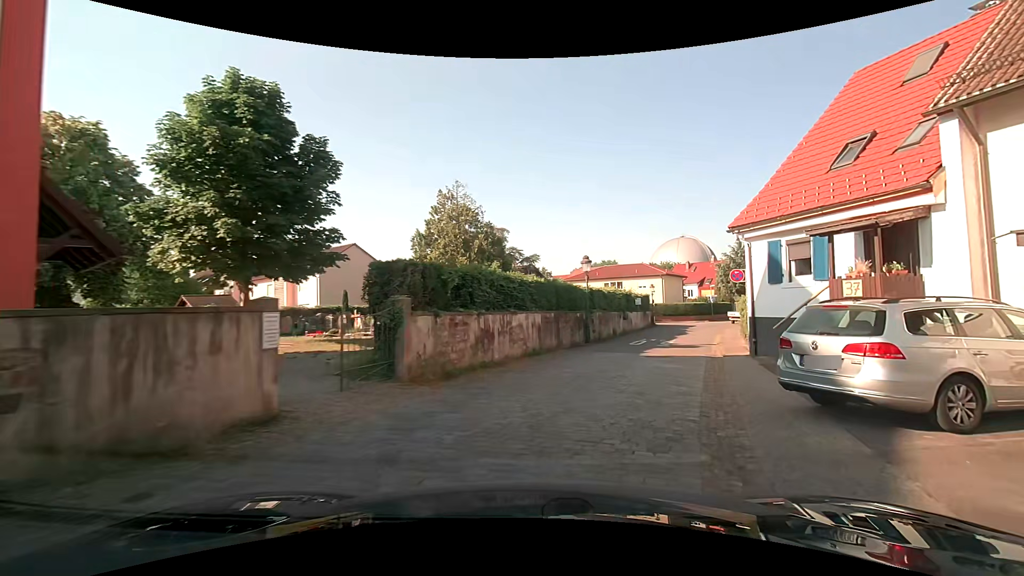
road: residential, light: Day
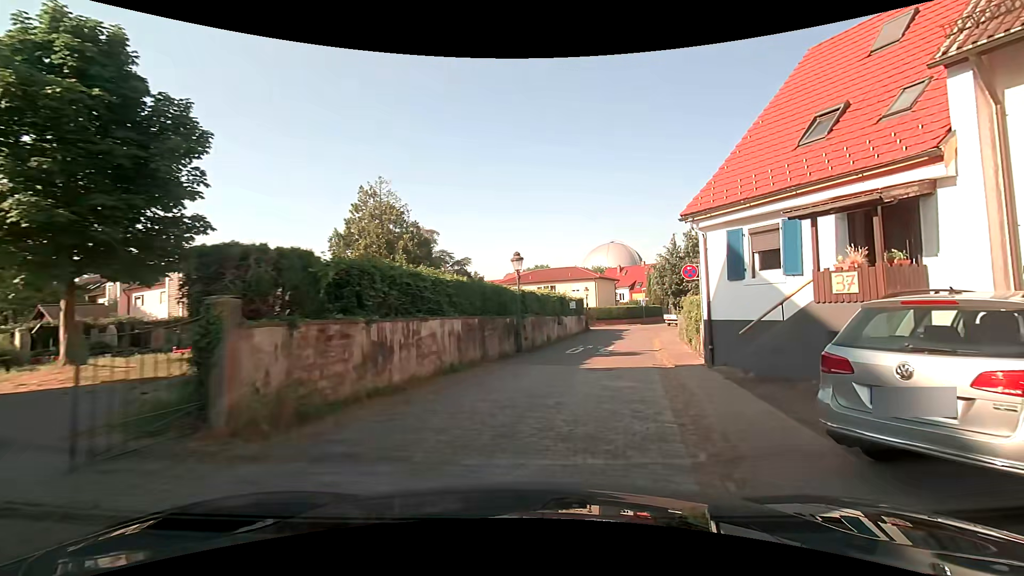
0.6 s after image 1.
(+0.3, +3.1) m; +10°
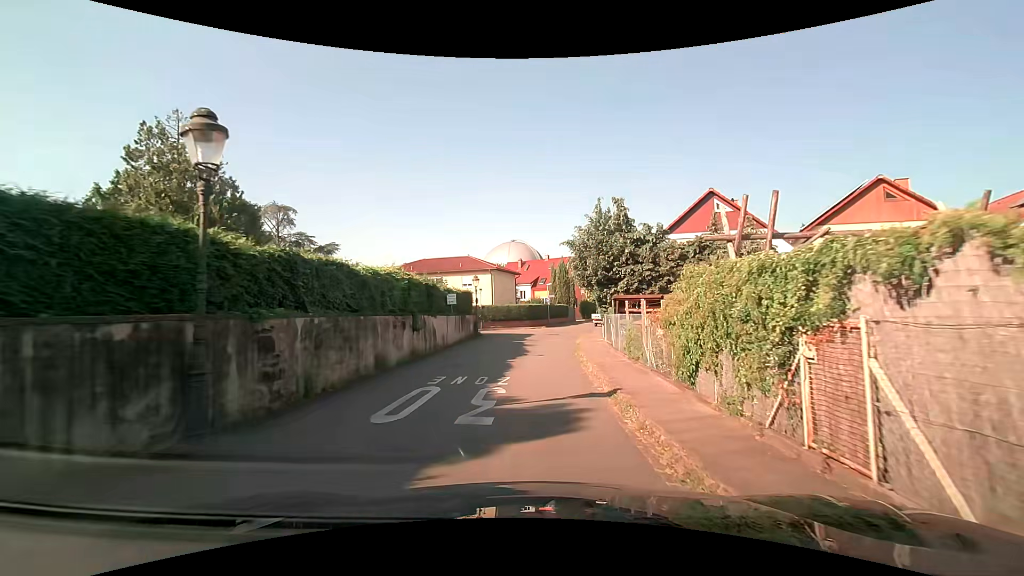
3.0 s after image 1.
(+1.7, +13.1) m; +10°
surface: asphalt
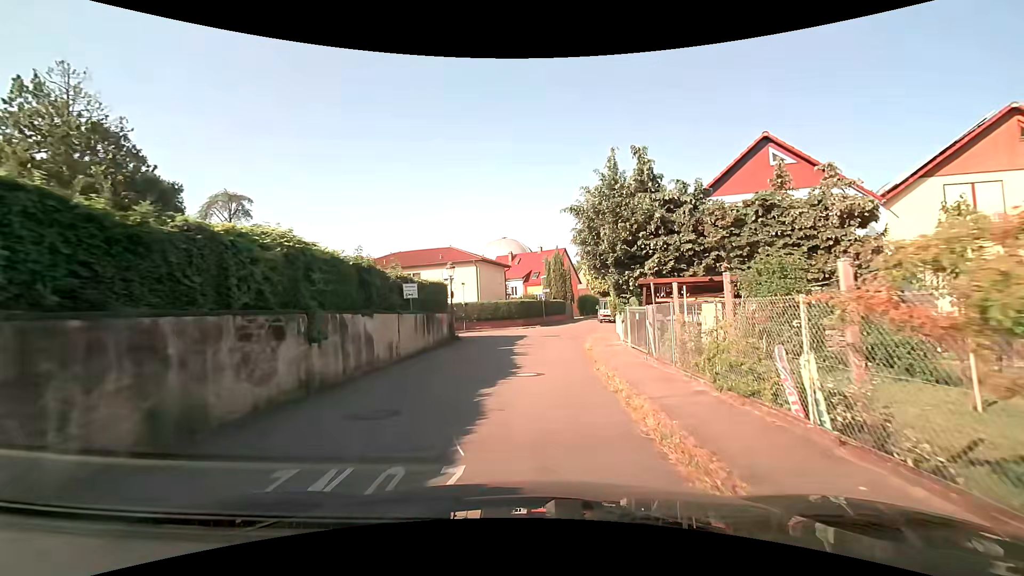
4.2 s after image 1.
(0.0, +7.3) m; -1°
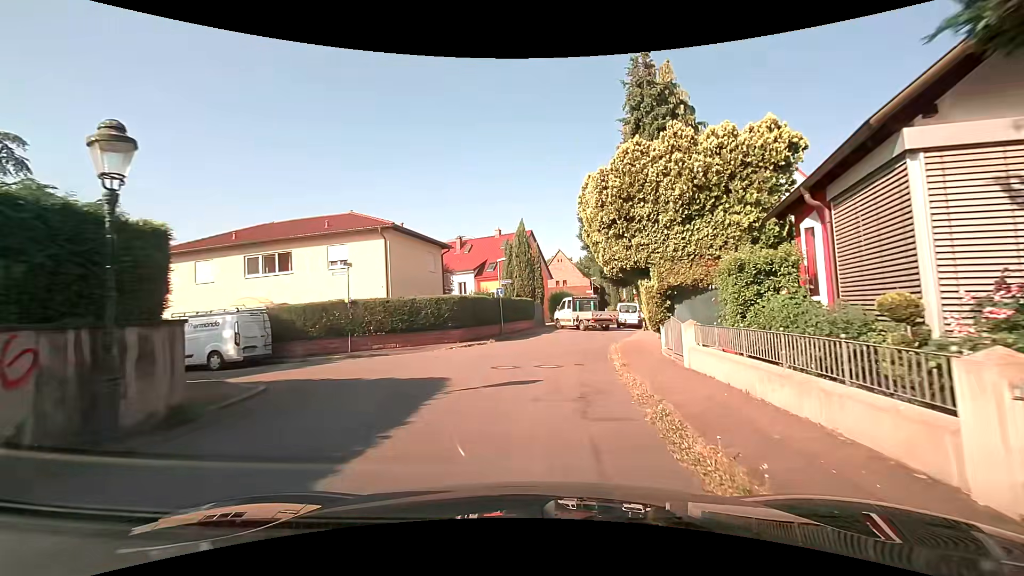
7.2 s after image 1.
(+1.0, +18.3) m; +5°
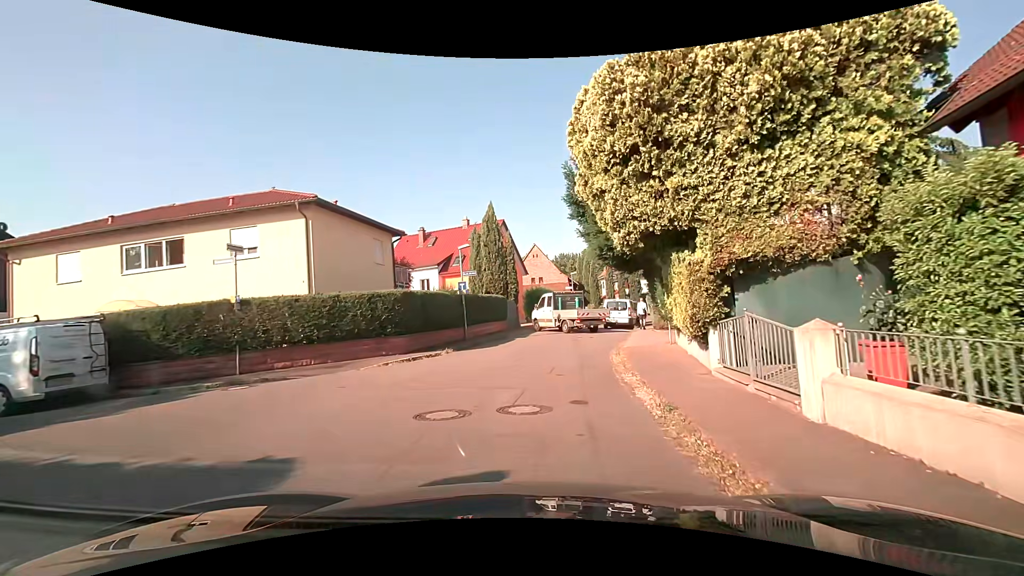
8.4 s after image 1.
(+0.3, +5.9) m; +4°
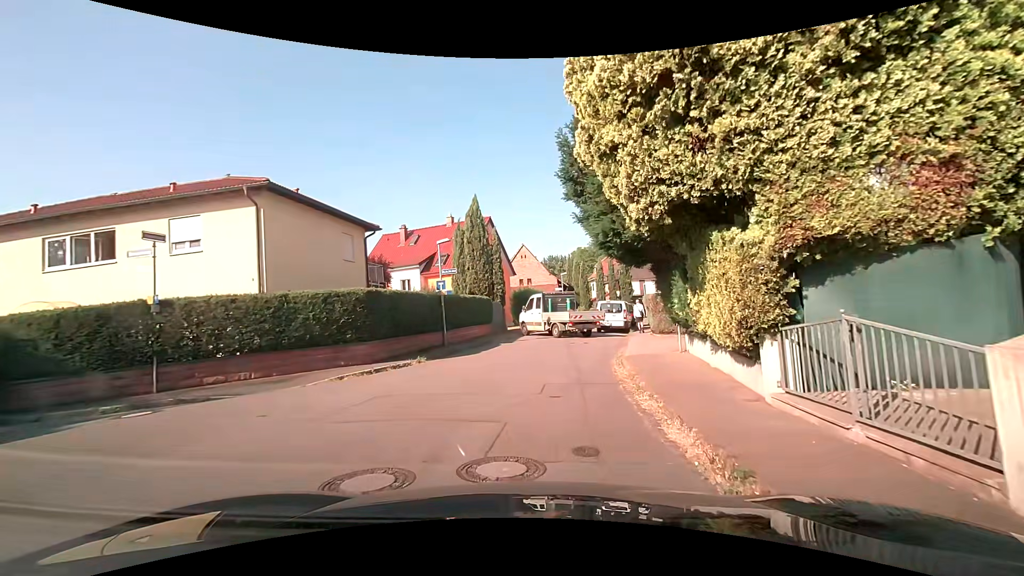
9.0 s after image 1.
(0.0, +2.5) m; -1°
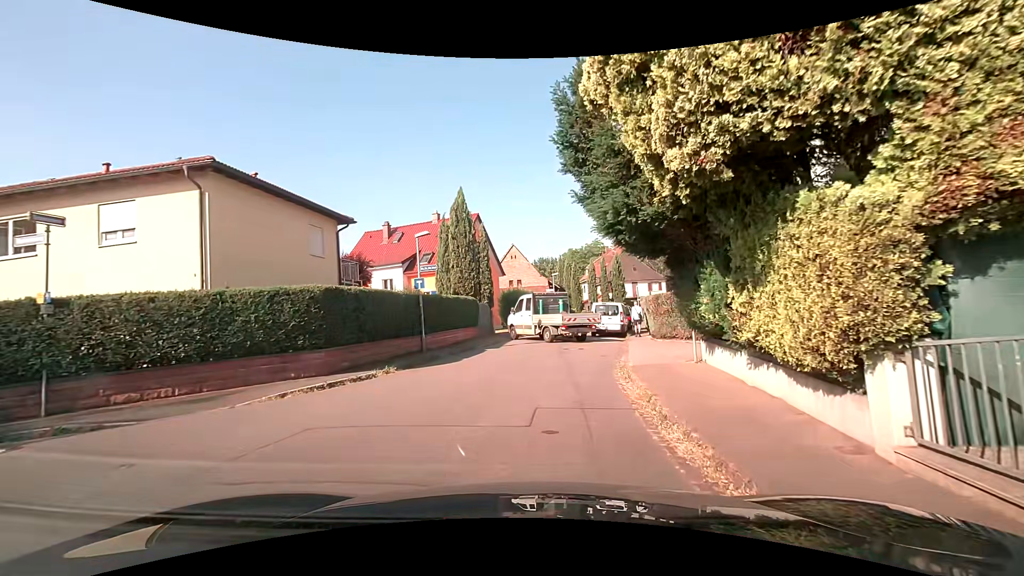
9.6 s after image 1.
(+0.1, +2.2) m; +3°
